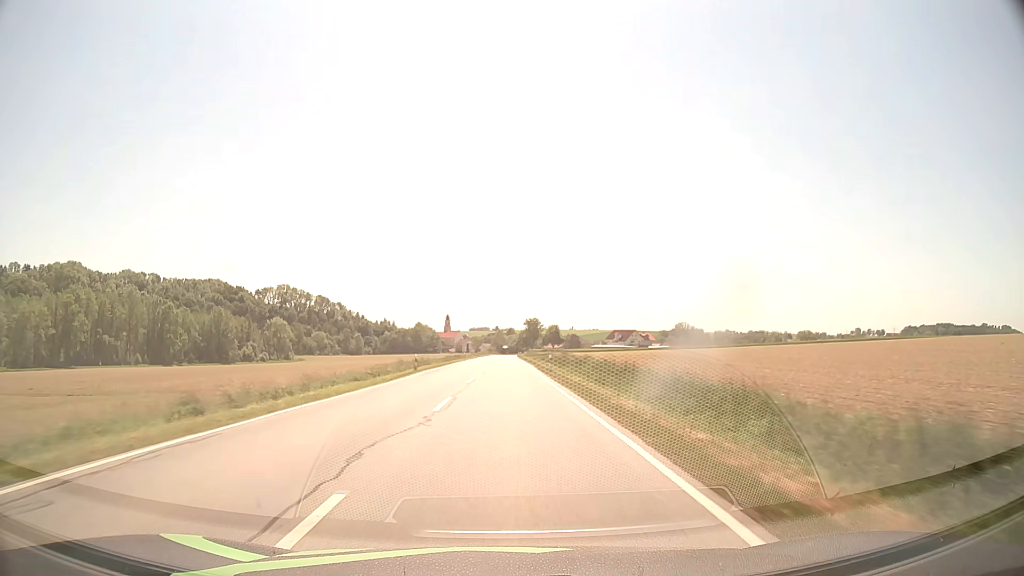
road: secondary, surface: asphalt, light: Day
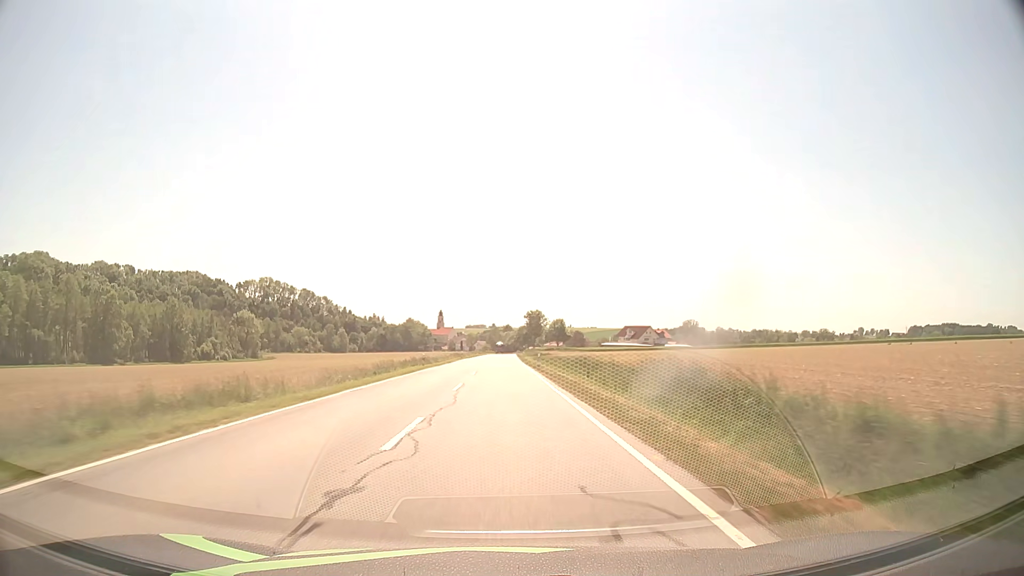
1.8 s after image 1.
(+0.1, +41.4) m; 0°
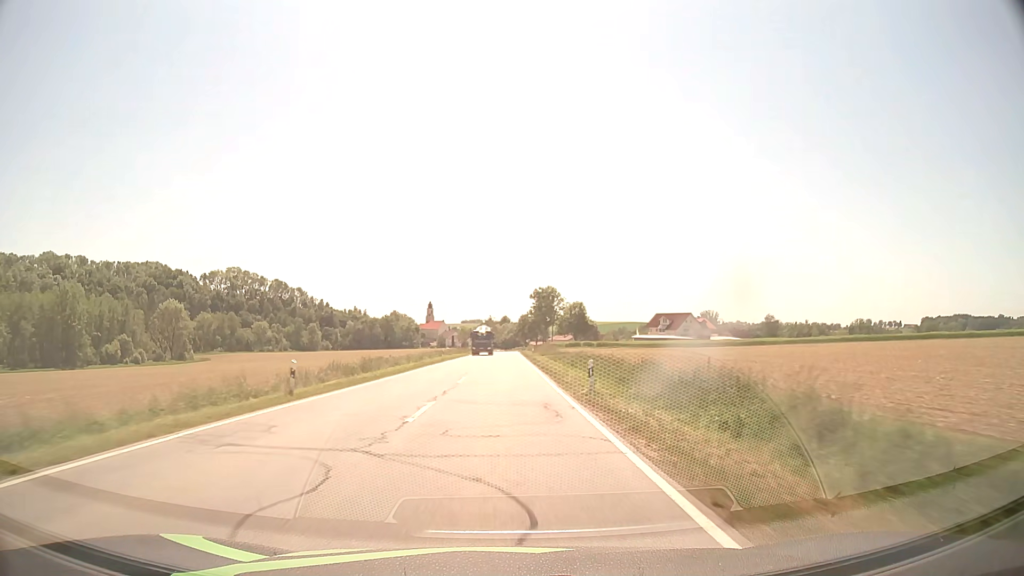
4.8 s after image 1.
(+0.1, +69.1) m; 0°
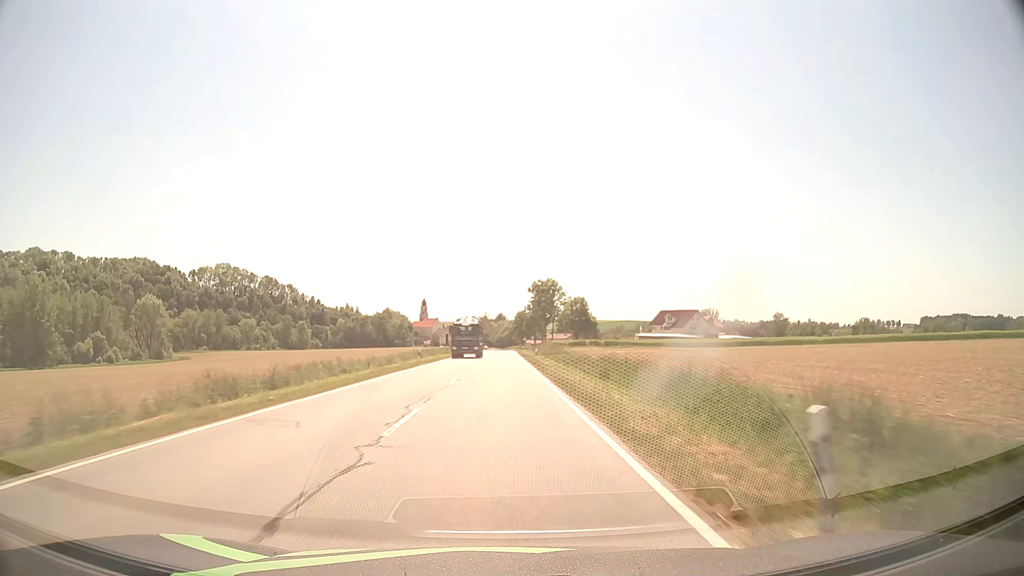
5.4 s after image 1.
(0.0, +13.5) m; 0°
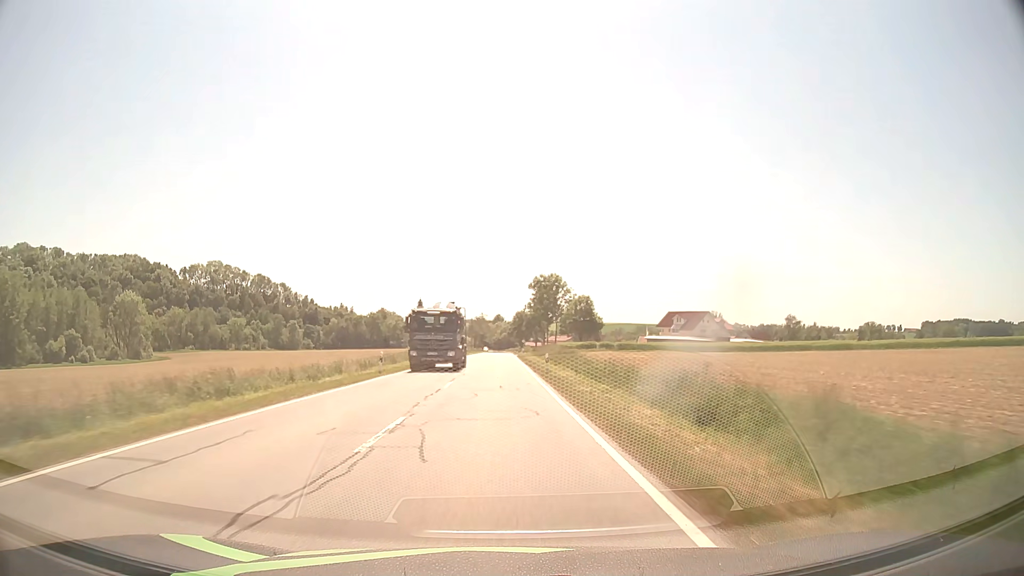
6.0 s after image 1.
(0.0, +13.4) m; 0°
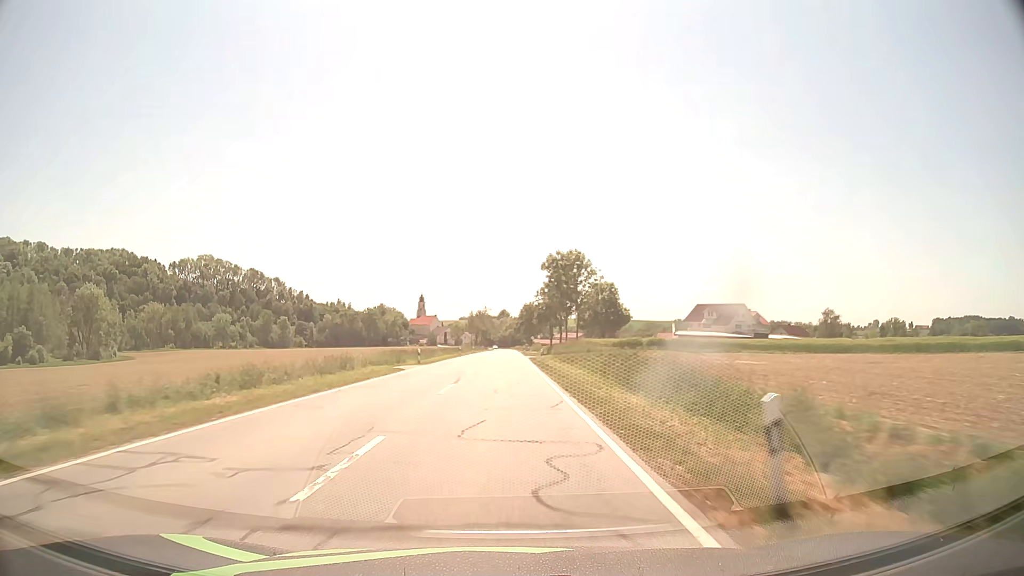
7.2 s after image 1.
(-0.1, +26.6) m; 0°
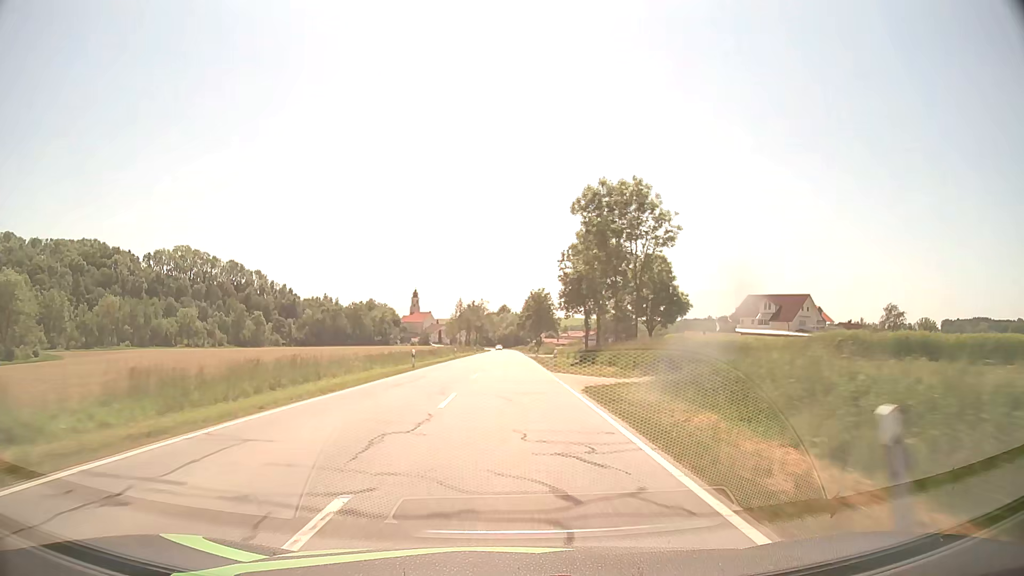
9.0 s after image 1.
(-0.2, +39.6) m; 0°
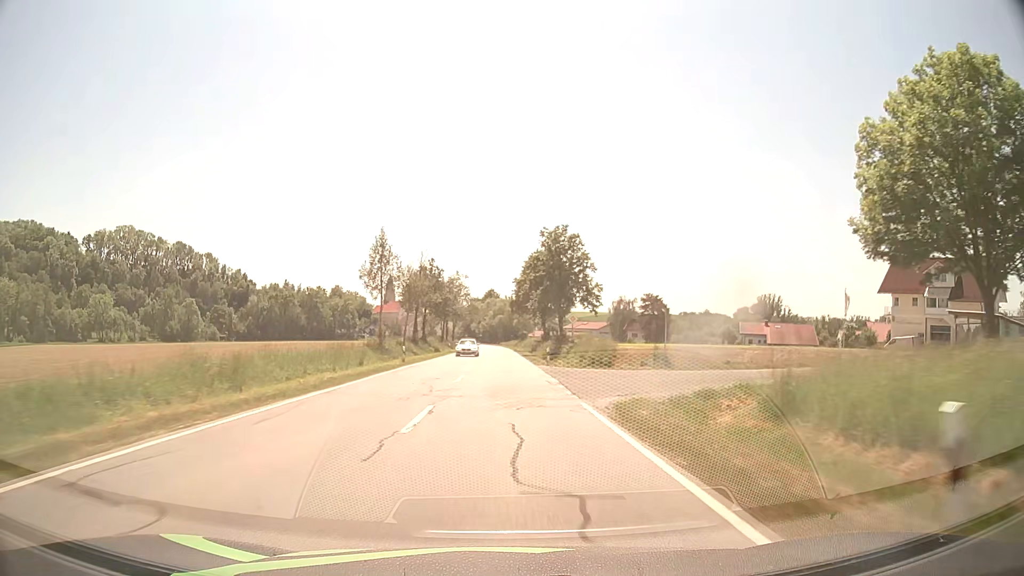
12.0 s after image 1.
(+0.6, +63.8) m; +1°
(0, +10) (0, +20) (0, +30) (0, +40) (0, +50) (-1, +60) (-1, +70) (-1, +80) (-1, +90) (-1, +100) m
